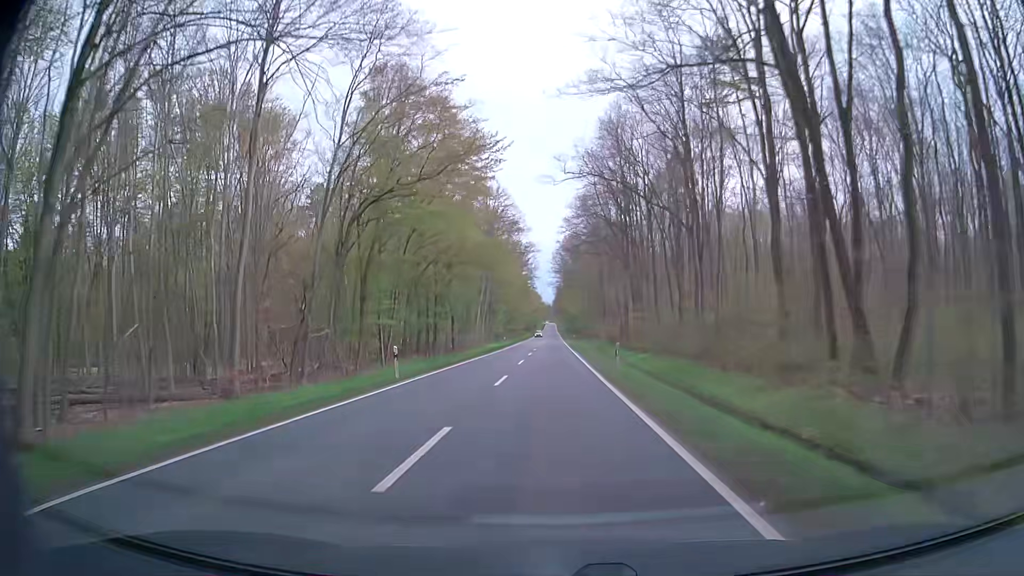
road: secondary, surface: asphalt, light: Day
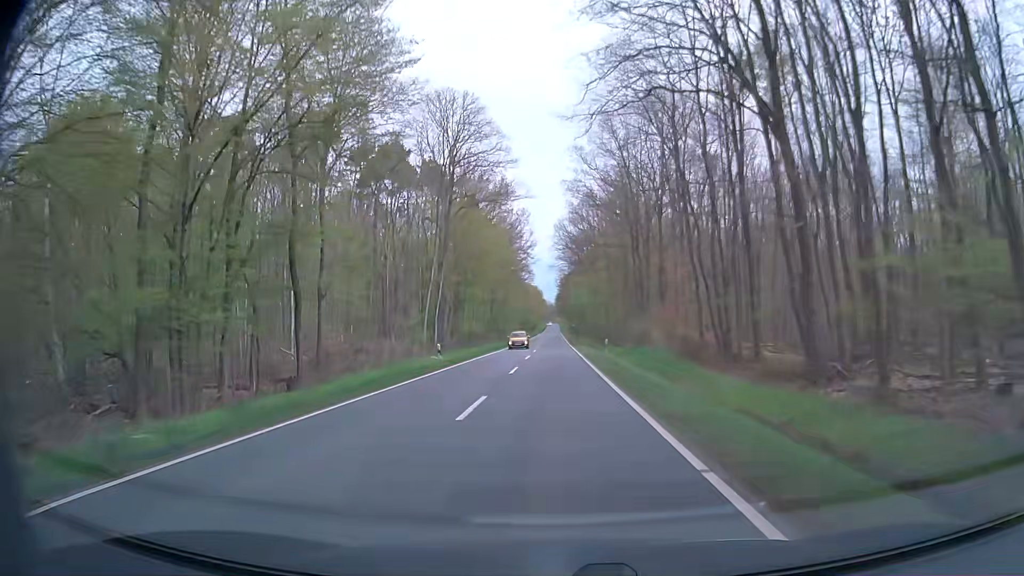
(-0.2, +43.2) m; -1°
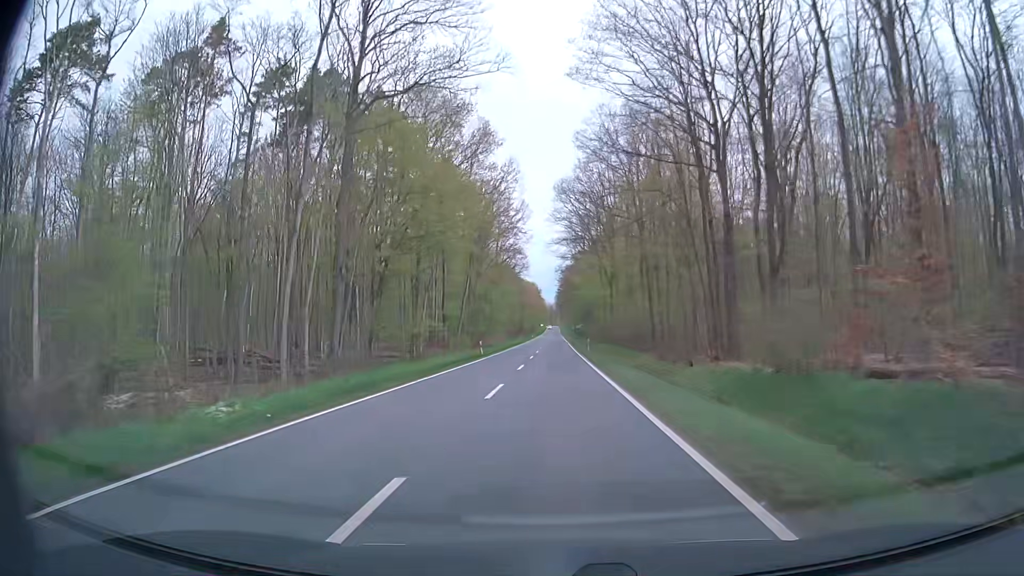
(+0.1, +32.3) m; +1°
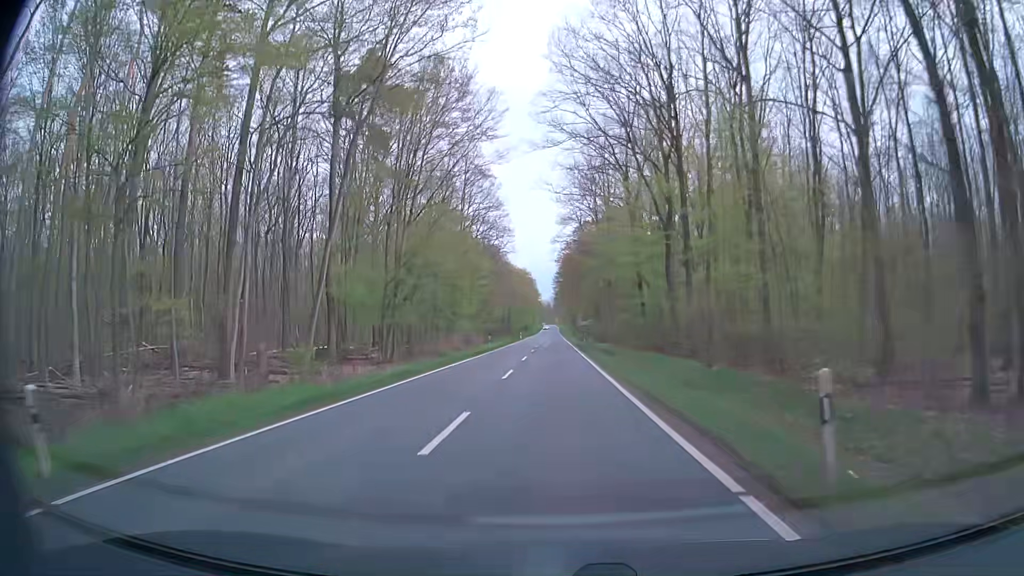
(-0.6, +43.0) m; -1°
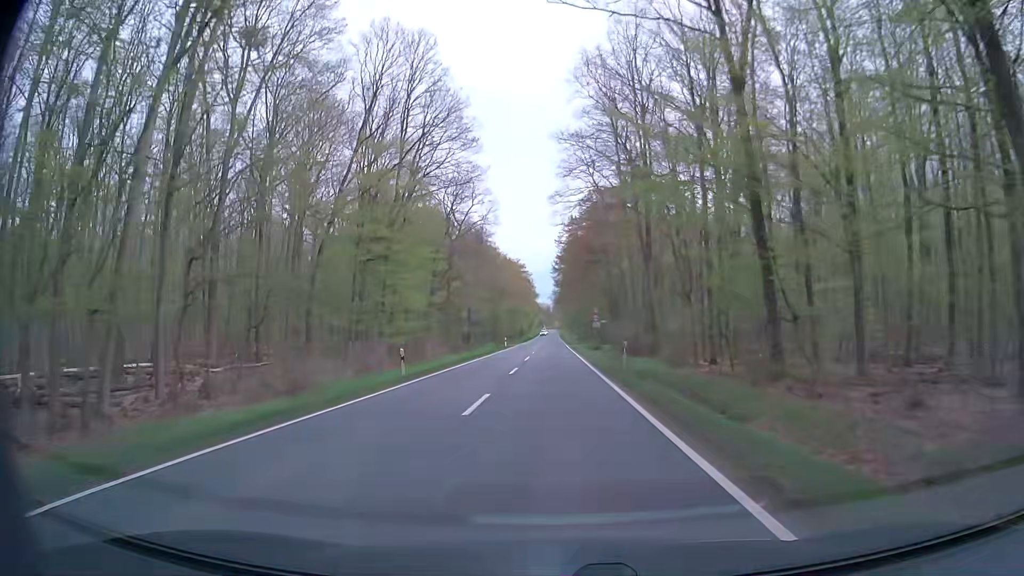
(+0.1, +32.1) m; 0°
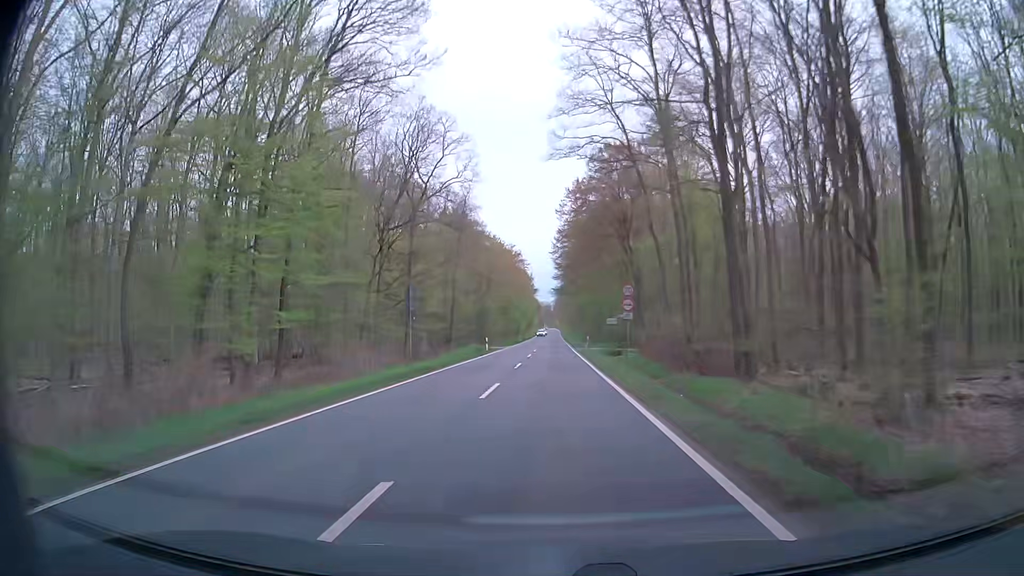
(-0.2, +21.4) m; 0°
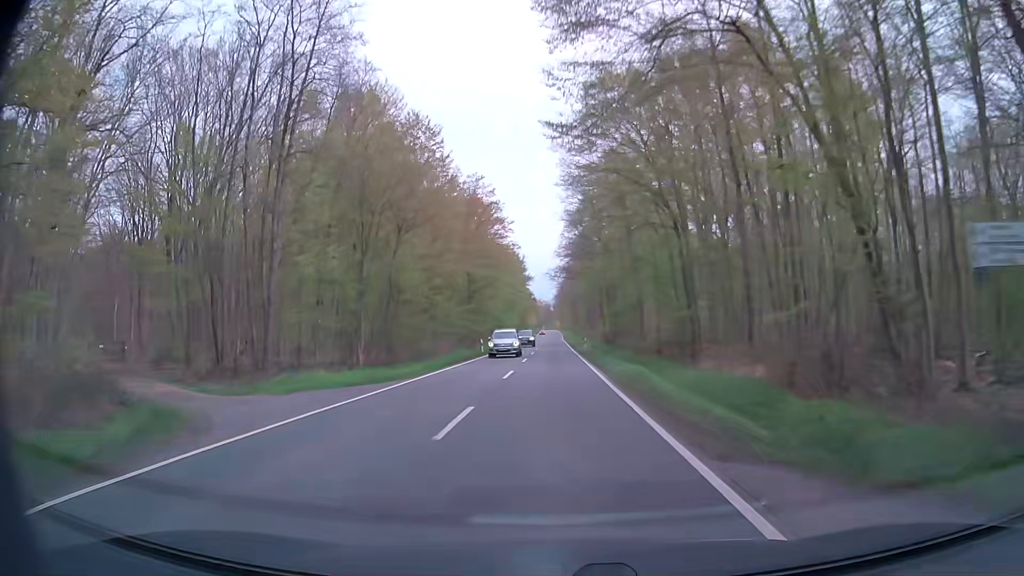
(-0.2, +53.7) m; 0°
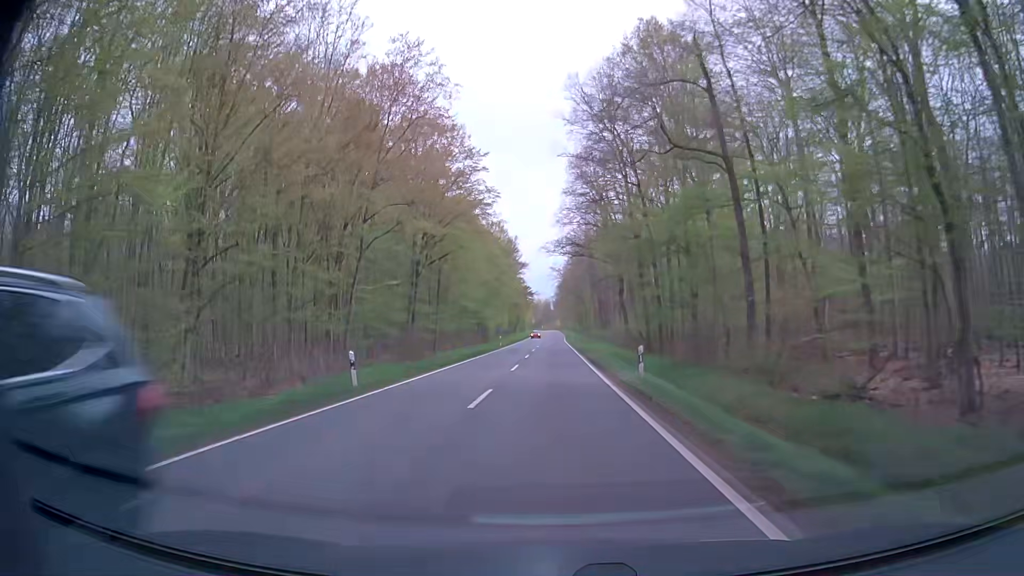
(0.0, +32.2) m; 0°
